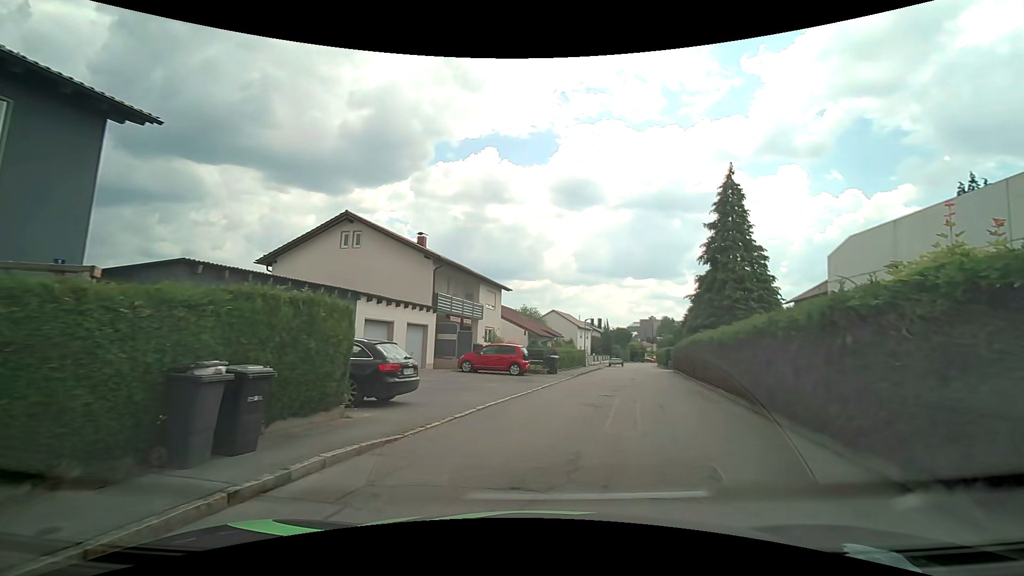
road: residential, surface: asphalt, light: Day
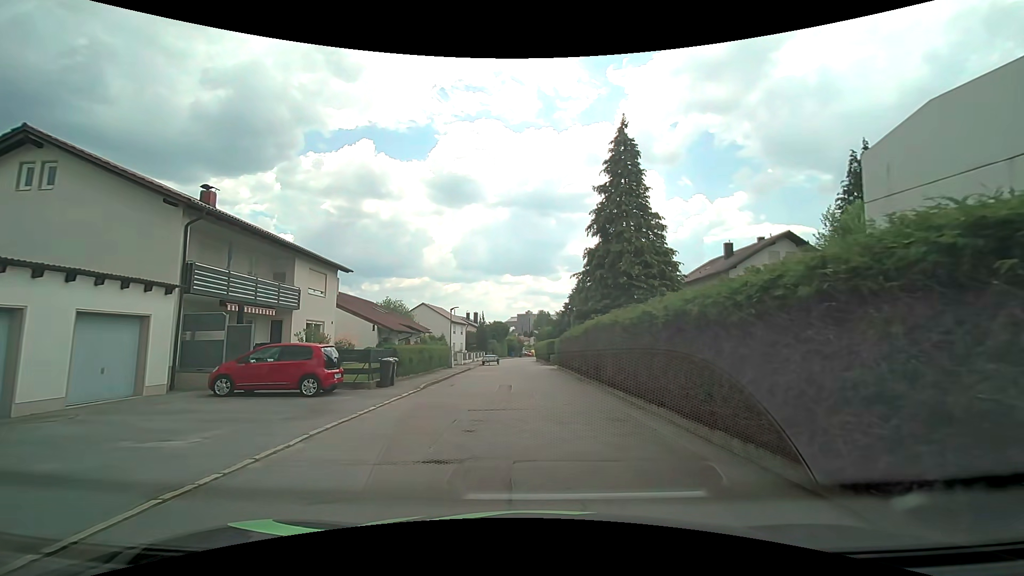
(+1.5, +9.6) m; +13°
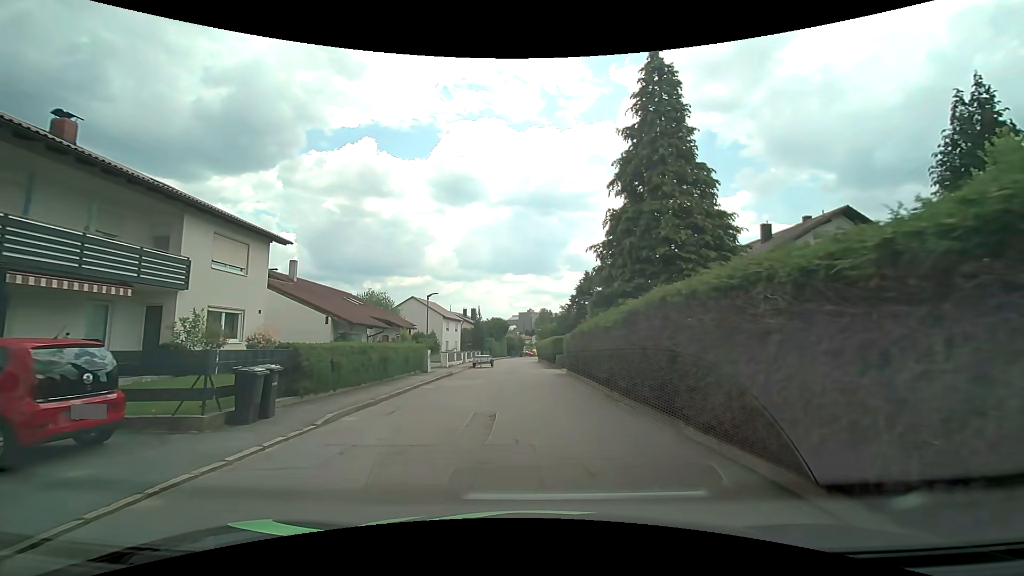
(-0.1, +8.4) m; 0°
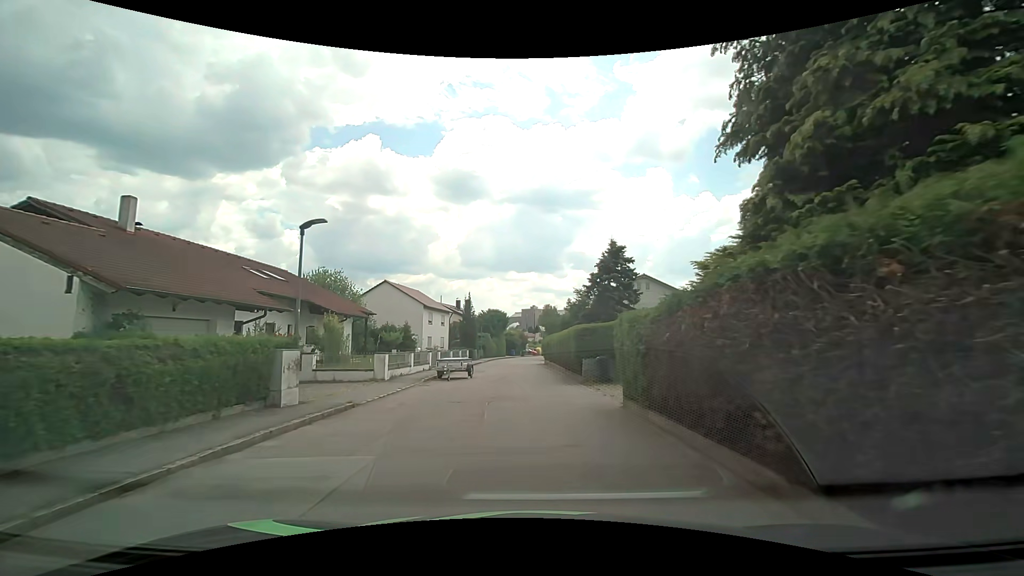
(-0.1, +15.5) m; 0°
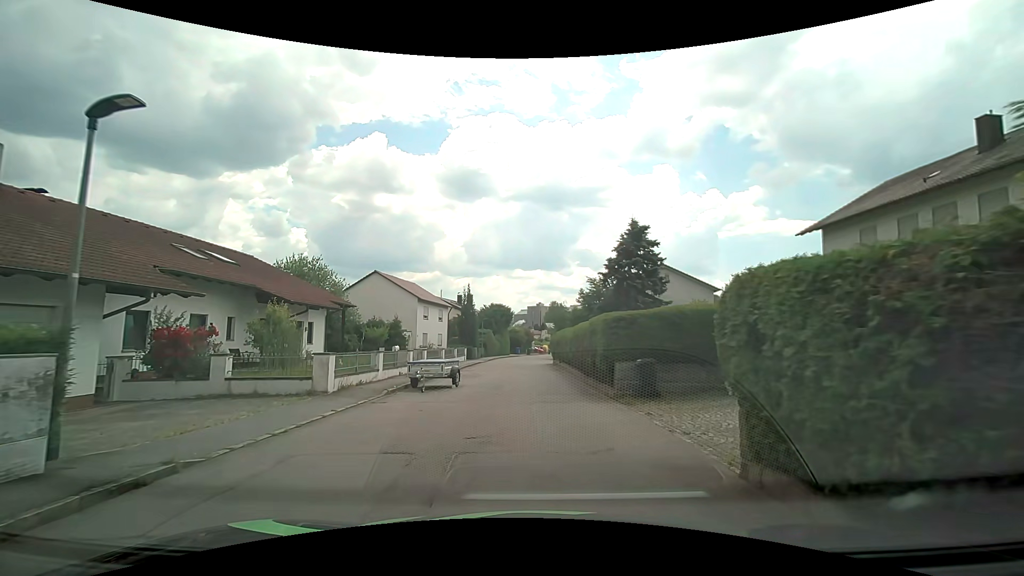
(-0.1, +5.9) m; -1°
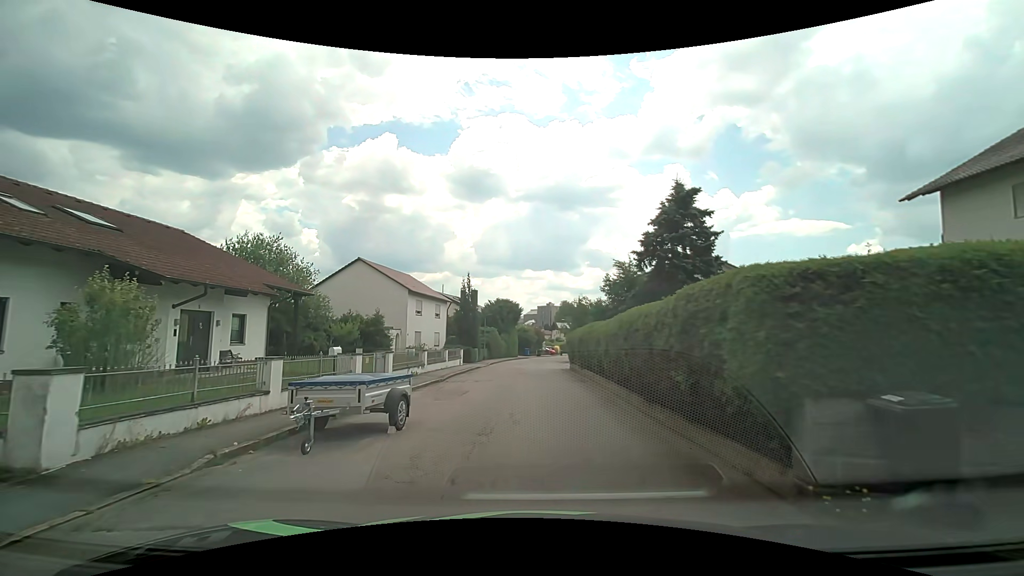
(0.0, +8.1) m; -2°
